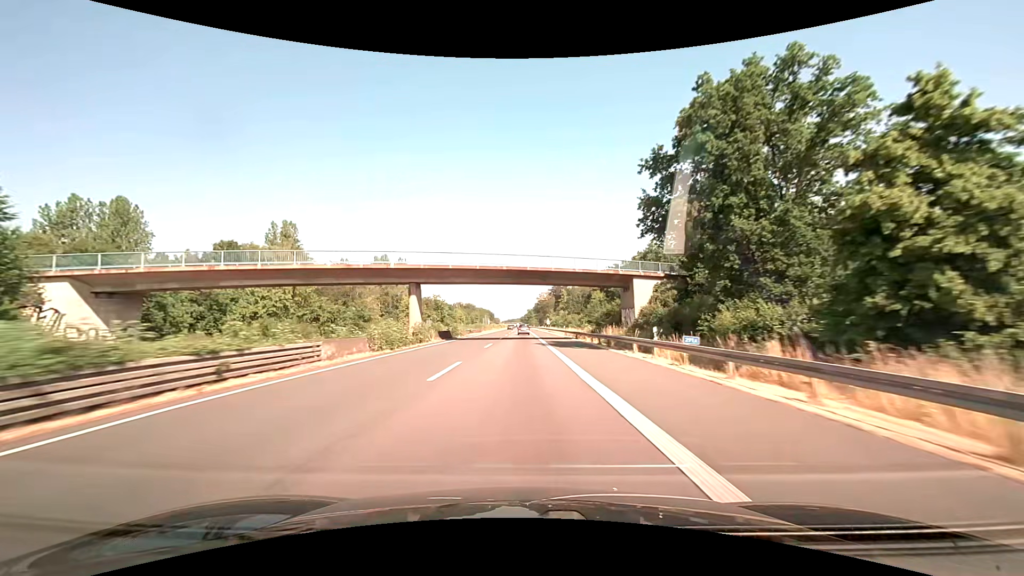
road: motorway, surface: asphalt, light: Day
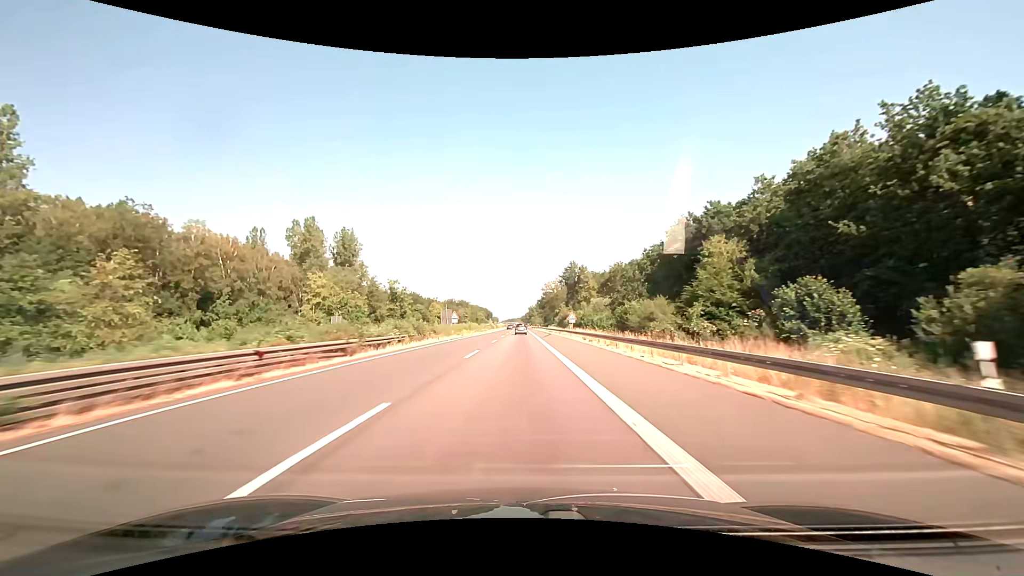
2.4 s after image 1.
(-0.2, +64.0) m; 0°
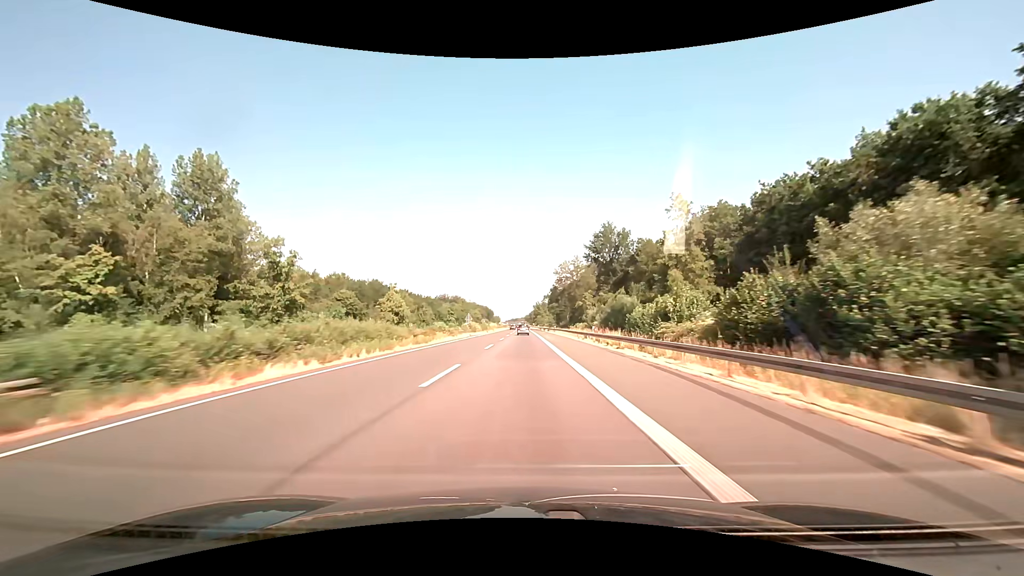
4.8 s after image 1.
(-0.1, +64.0) m; 0°
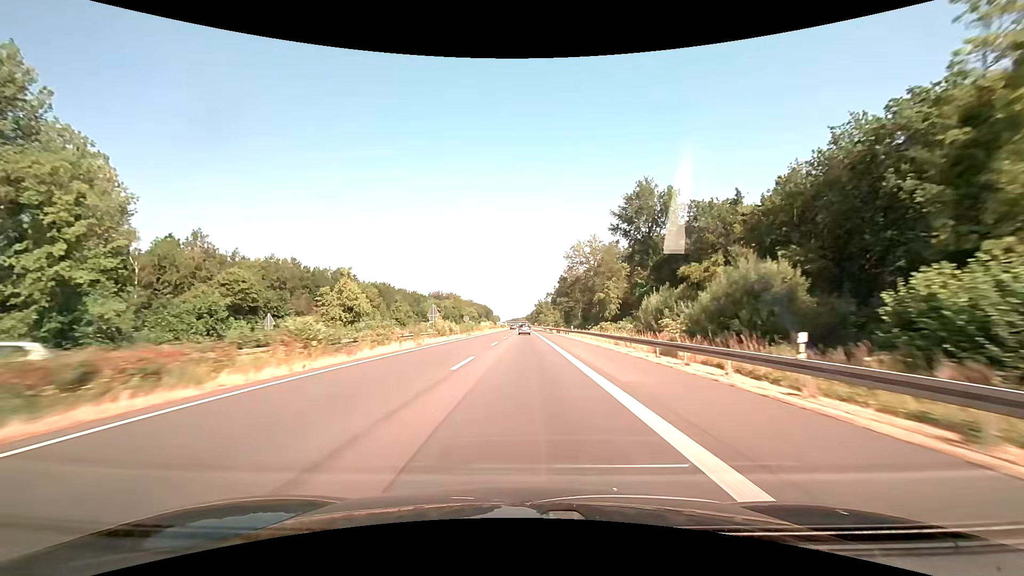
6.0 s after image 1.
(0.0, +32.0) m; 0°
(0, +10) (0, +20) (0, +30) (0, +40) (0, +50) (0, +60) (0, +70) (0, +80) (0, +90) (0, +100) m
